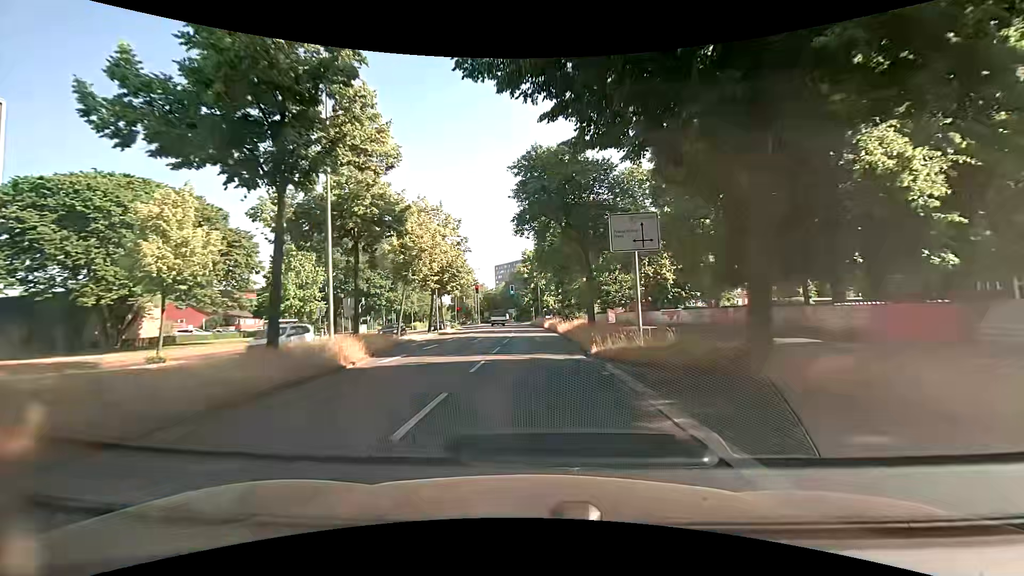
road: primary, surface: asphalt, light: Day
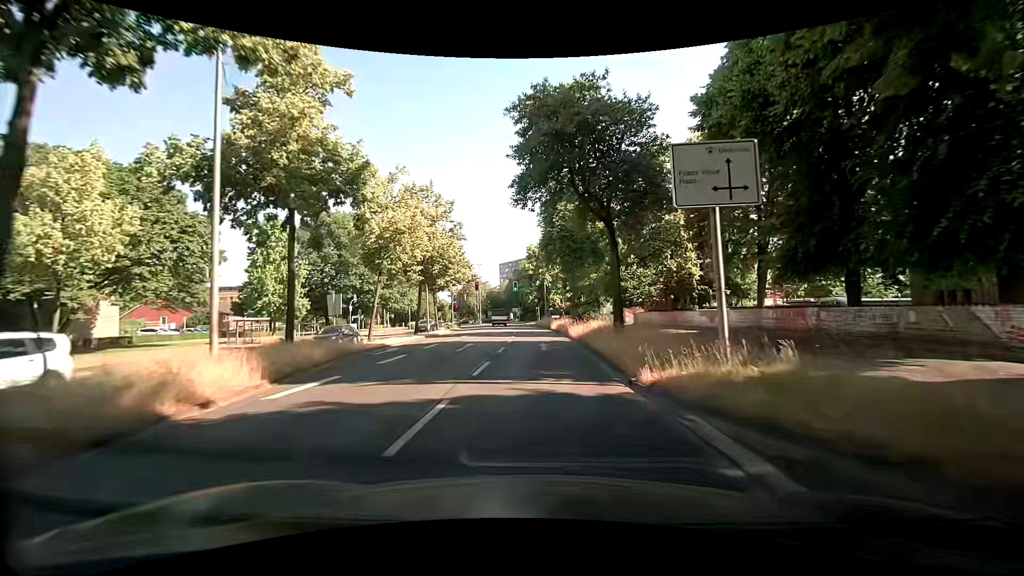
(-0.1, +7.0) m; 0°
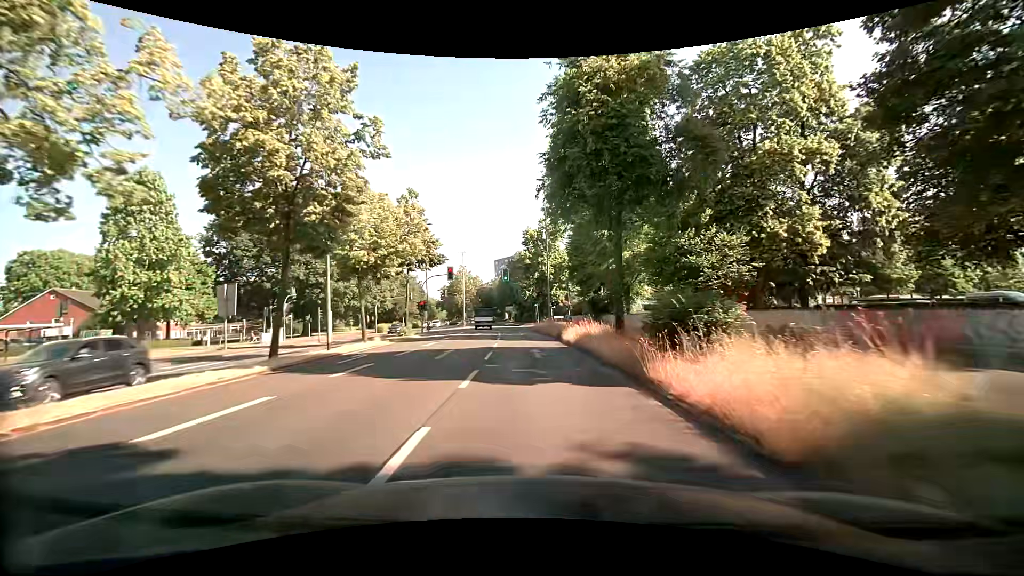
(-0.3, +21.3) m; 0°
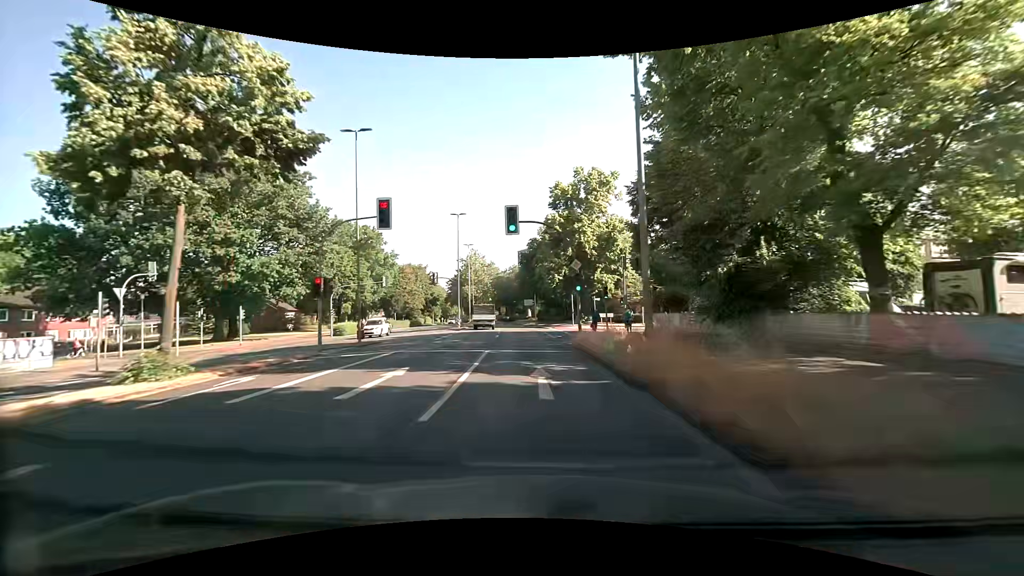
(-0.8, +28.8) m; -3°
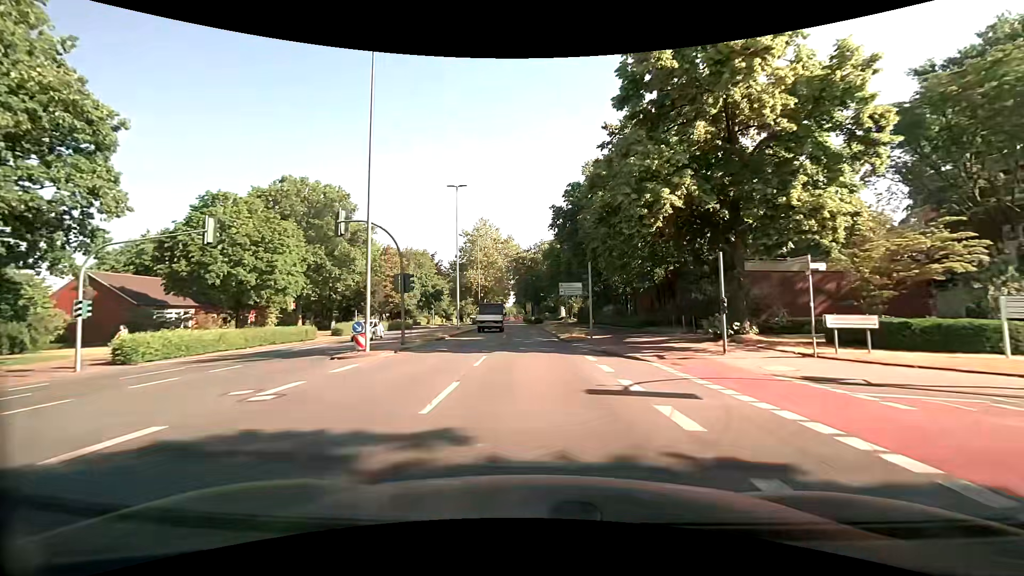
(-1.1, +35.8) m; -4°
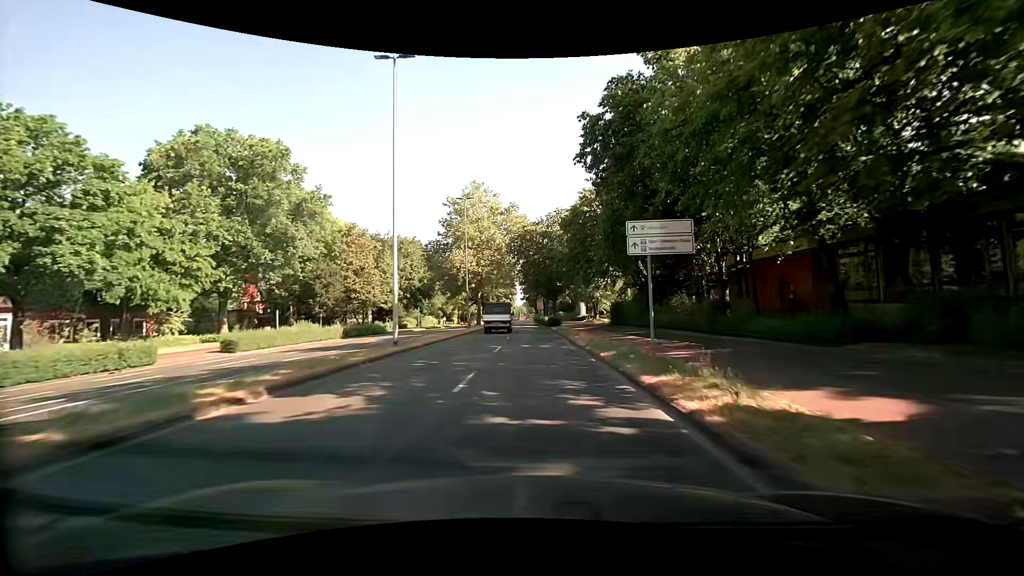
(-0.3, +21.9) m; -1°
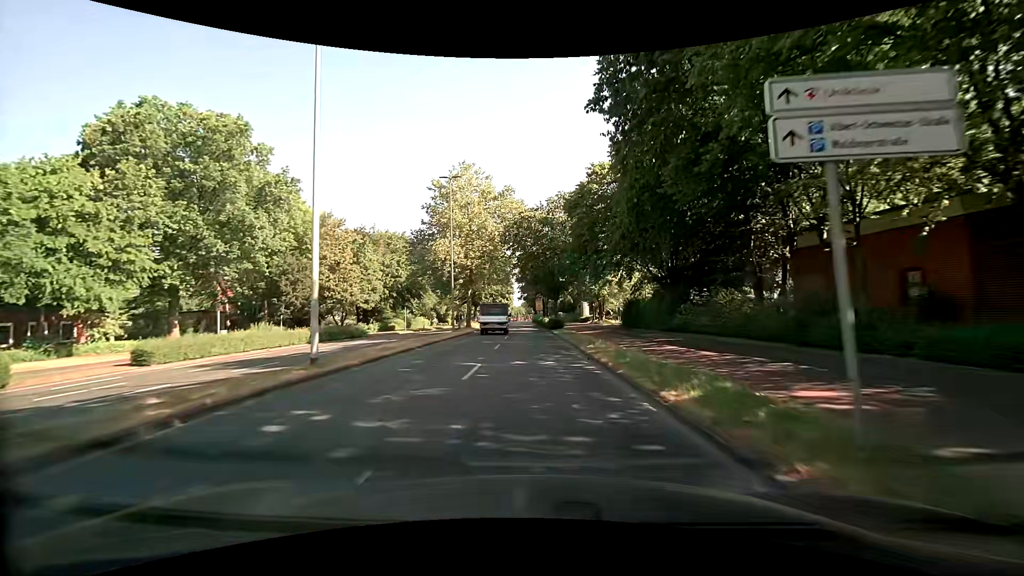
(0.0, +7.5) m; 0°
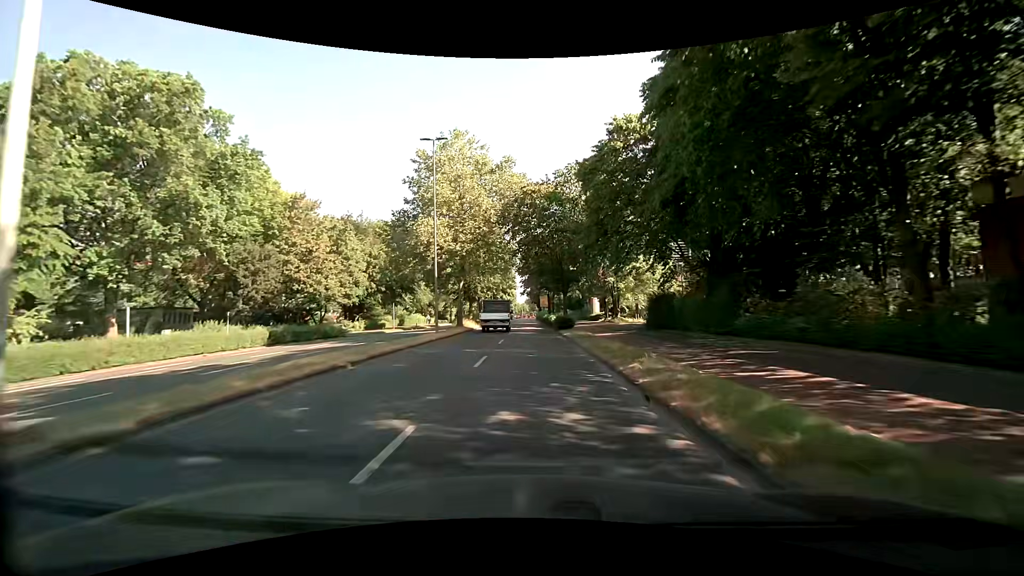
(0.0, +7.6) m; 0°
(0, +10) (0, +20) (-1, +30) (-1, +40) (-1, +50) (-1, +60) (-1, +70) (-2, +80) (-2, +90) (-2, +100) m
